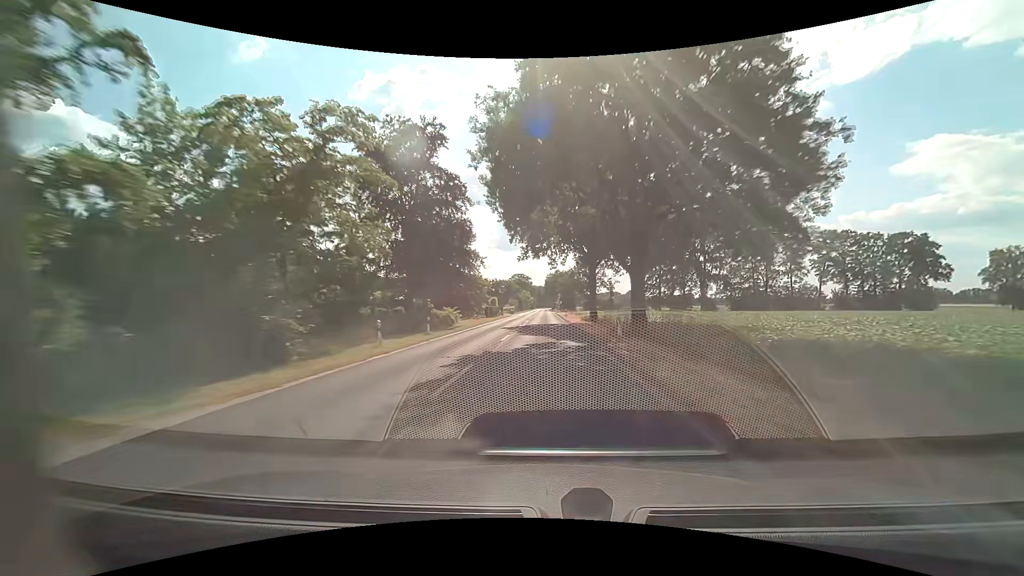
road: secondary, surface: asphalt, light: Day
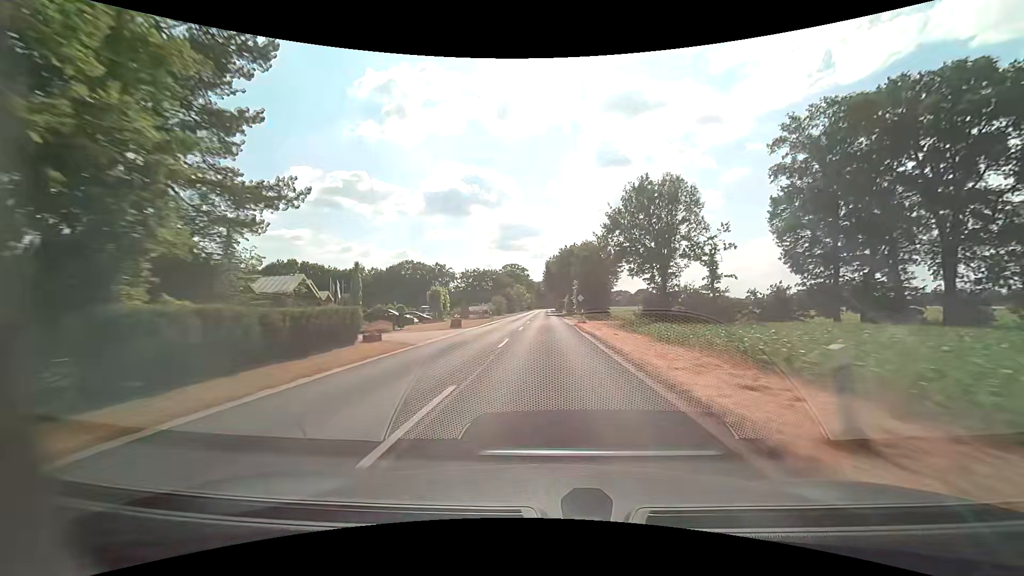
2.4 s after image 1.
(0.0, +63.2) m; 0°
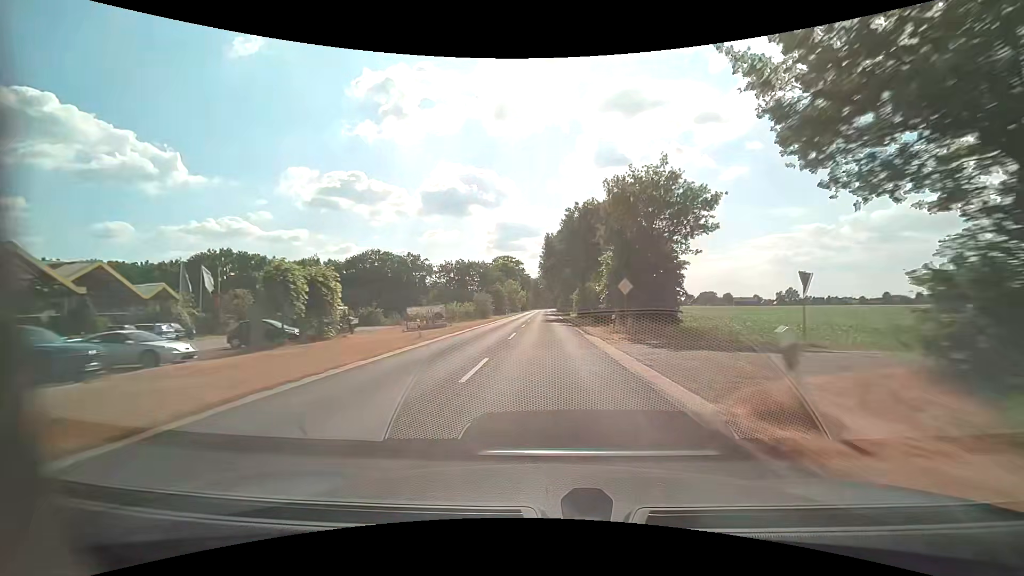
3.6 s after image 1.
(0.0, +31.5) m; 0°
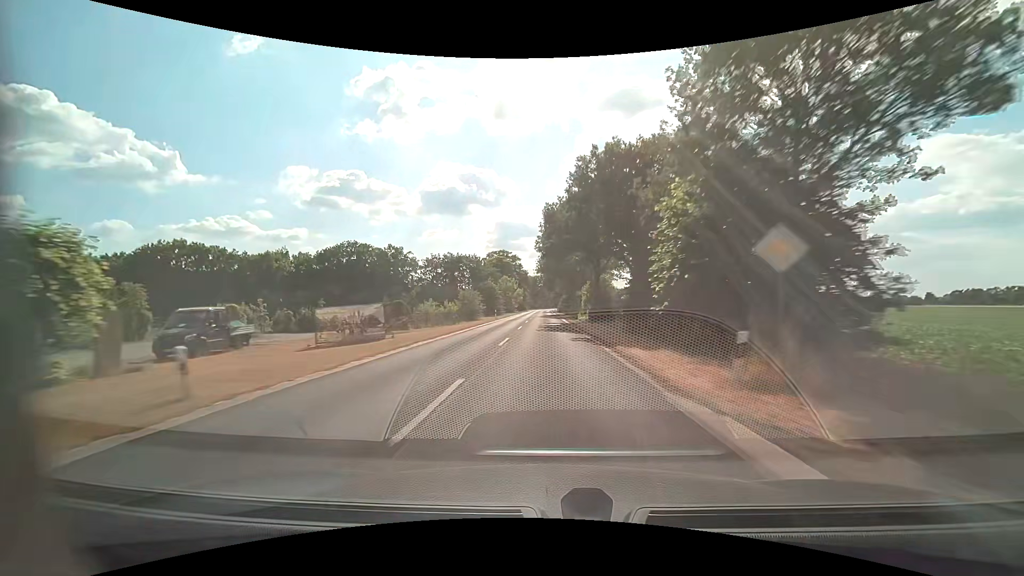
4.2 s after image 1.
(0.0, +15.8) m; 0°
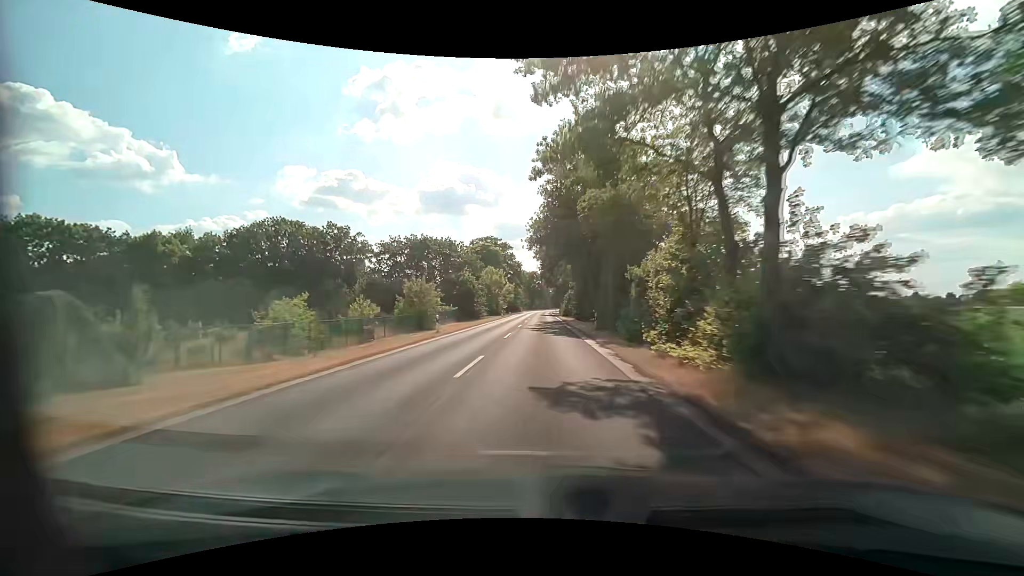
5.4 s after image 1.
(+0.1, +31.6) m; 0°
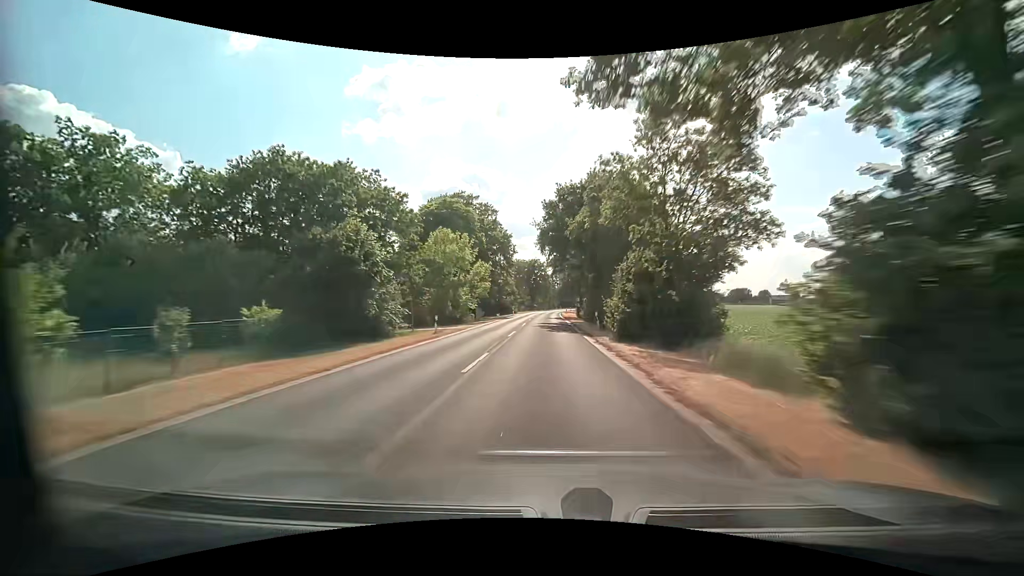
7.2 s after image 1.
(-0.3, +47.4) m; -1°
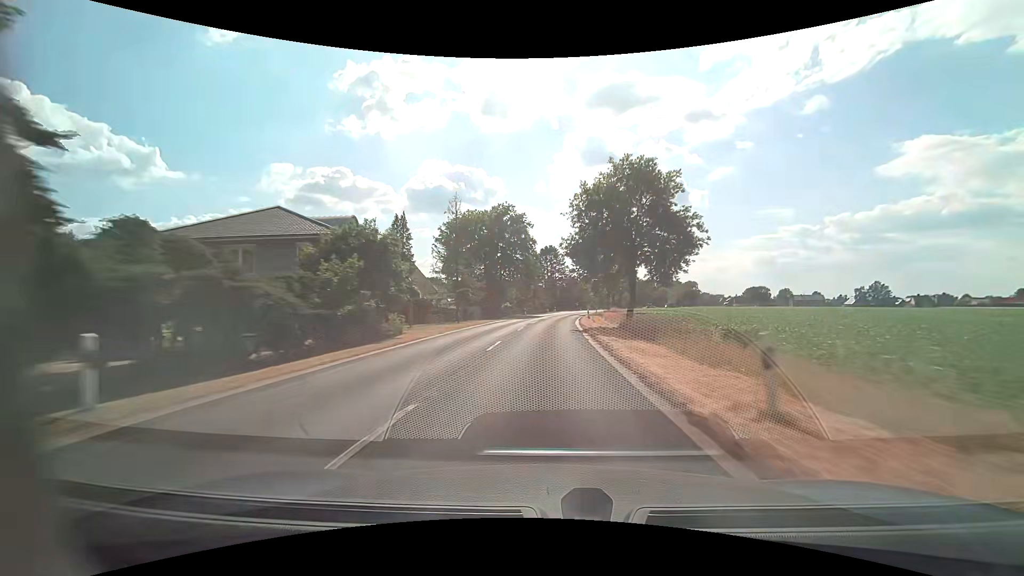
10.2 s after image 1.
(+0.8, +79.2) m; +1°
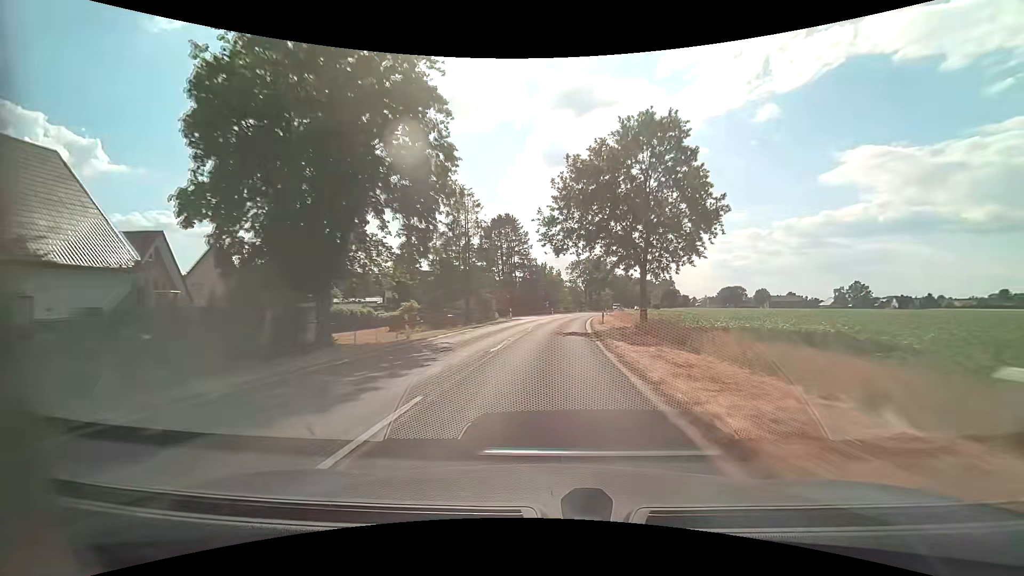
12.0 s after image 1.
(+1.6, +47.5) m; +5°
(0, +10) (0, +20) (+1, +30) (+2, +40) (+3, +50) (+4, +60) (+5, +70) (+7, +80) (+9, +89) (+11, +99) m
